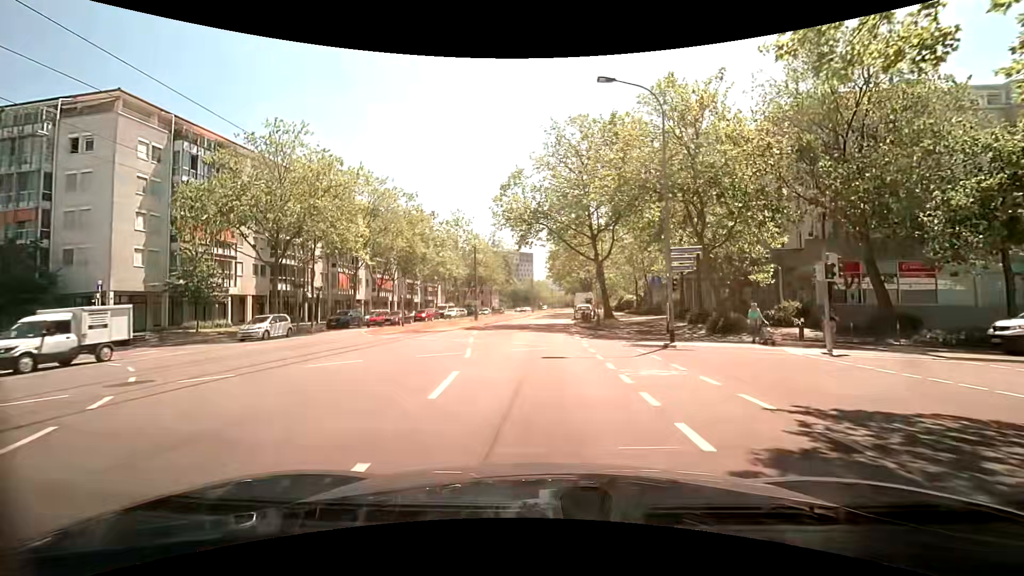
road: tertiary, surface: asphalt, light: Day
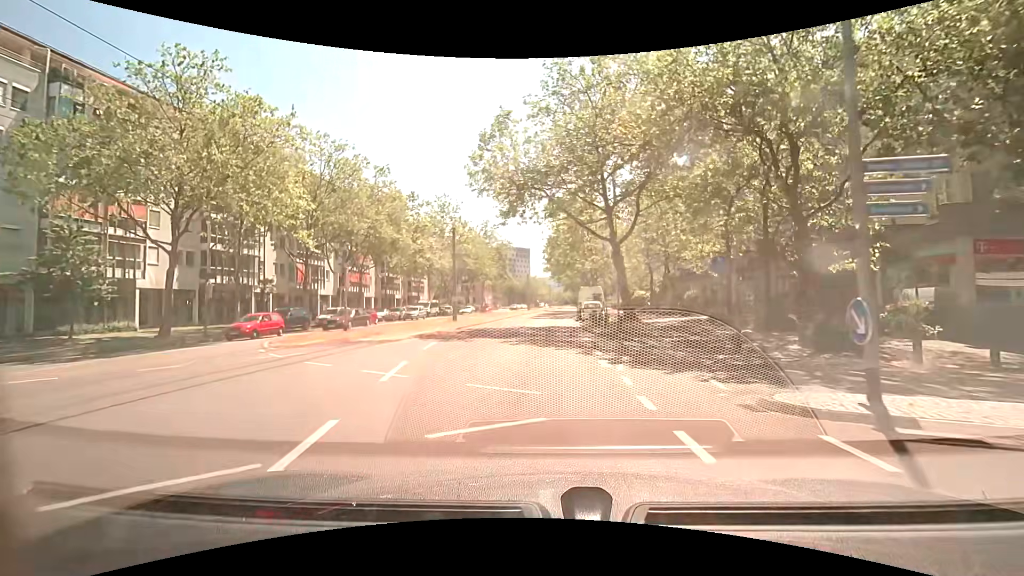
(0.0, +10.4) m; 0°
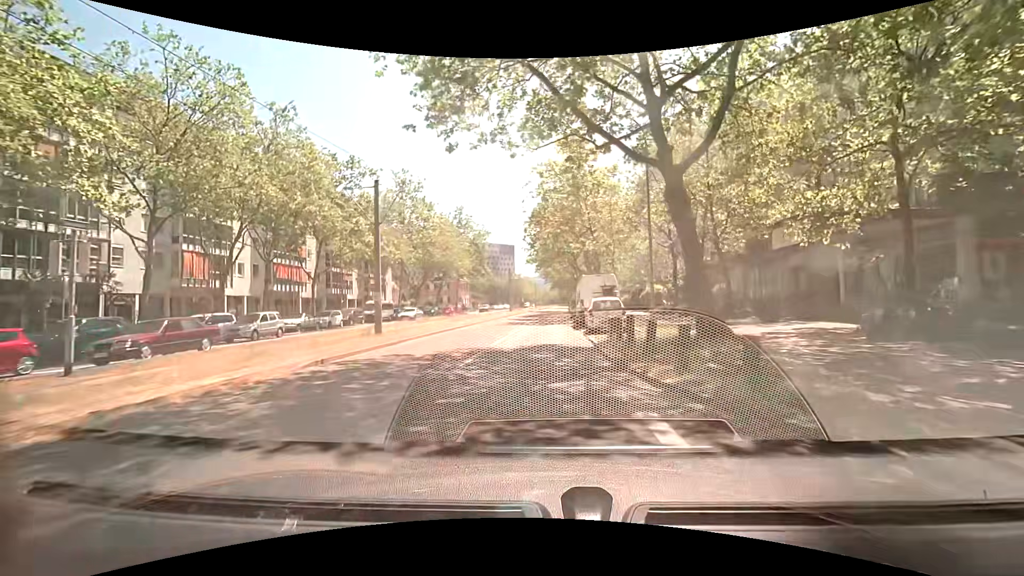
(+0.2, +15.1) m; +2°
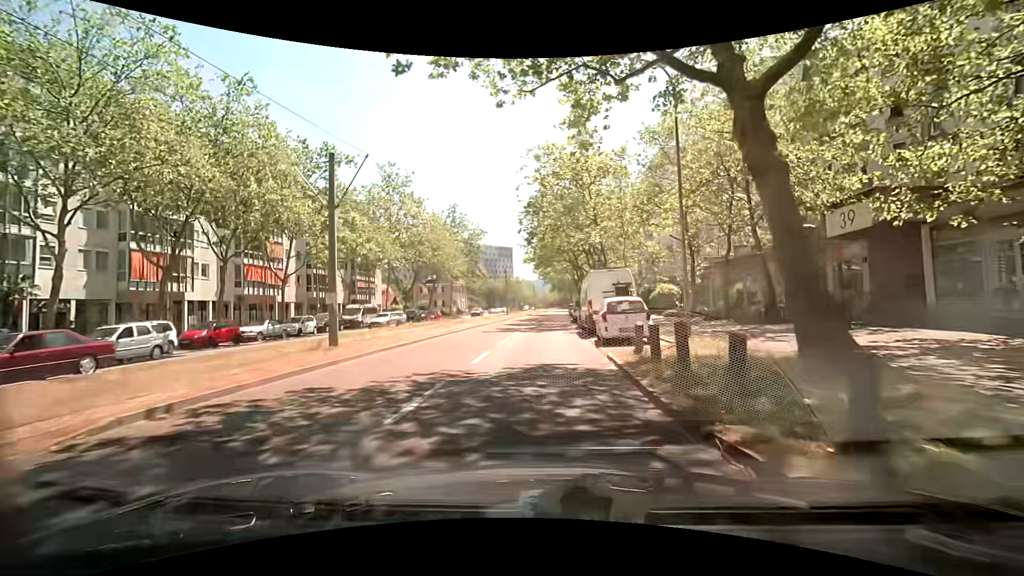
(0.0, +4.9) m; 0°
